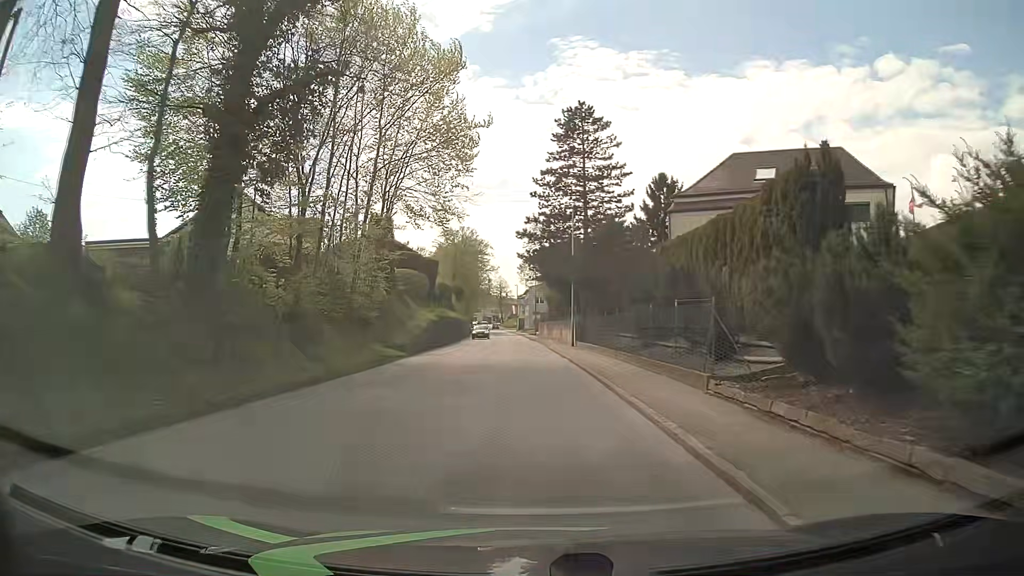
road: tertiary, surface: asphalt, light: Day
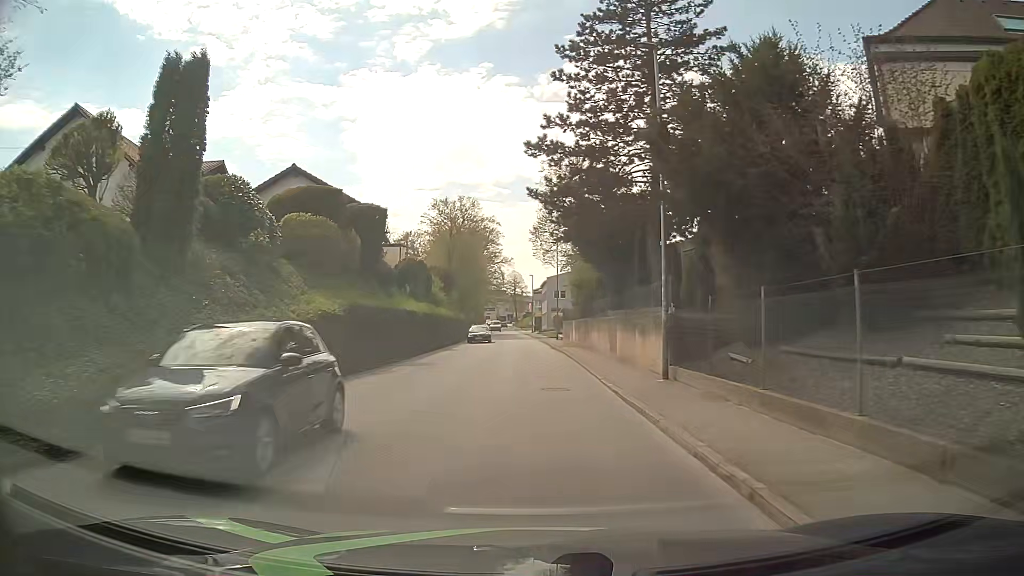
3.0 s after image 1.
(-0.1, +23.9) m; 0°
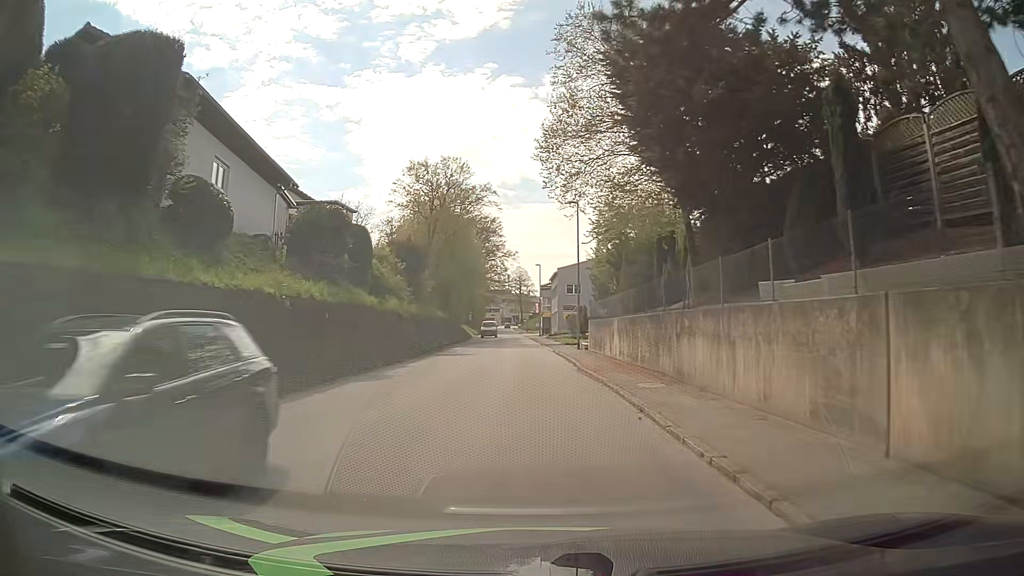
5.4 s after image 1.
(-0.3, +19.3) m; -1°
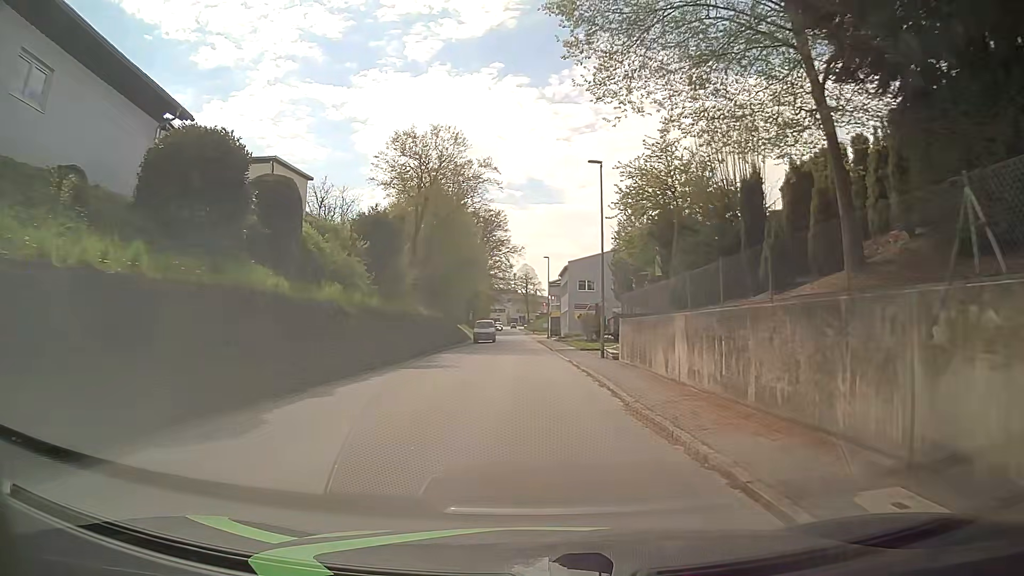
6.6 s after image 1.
(0.0, +9.6) m; 0°
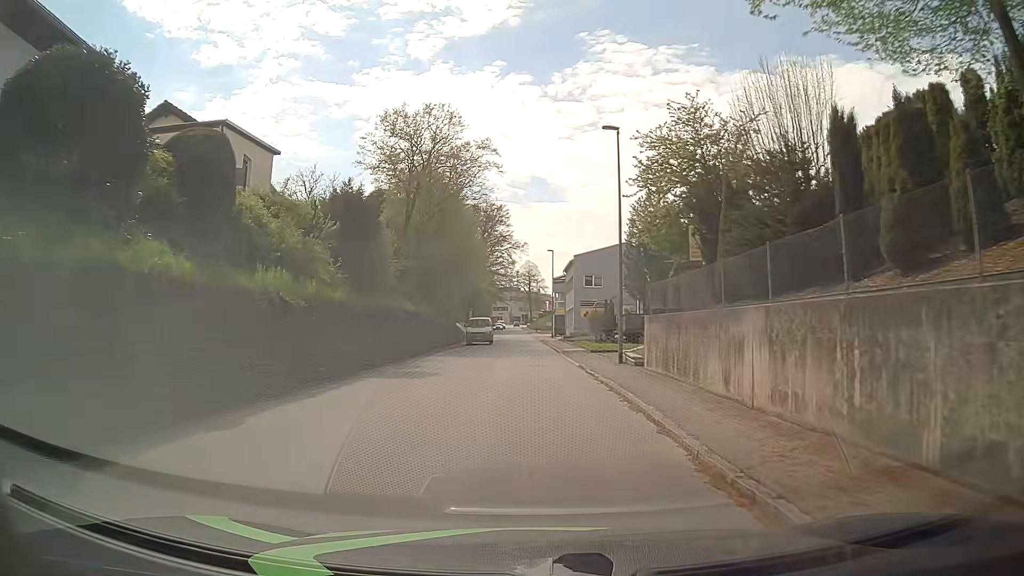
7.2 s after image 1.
(-0.1, +4.8) m; -1°
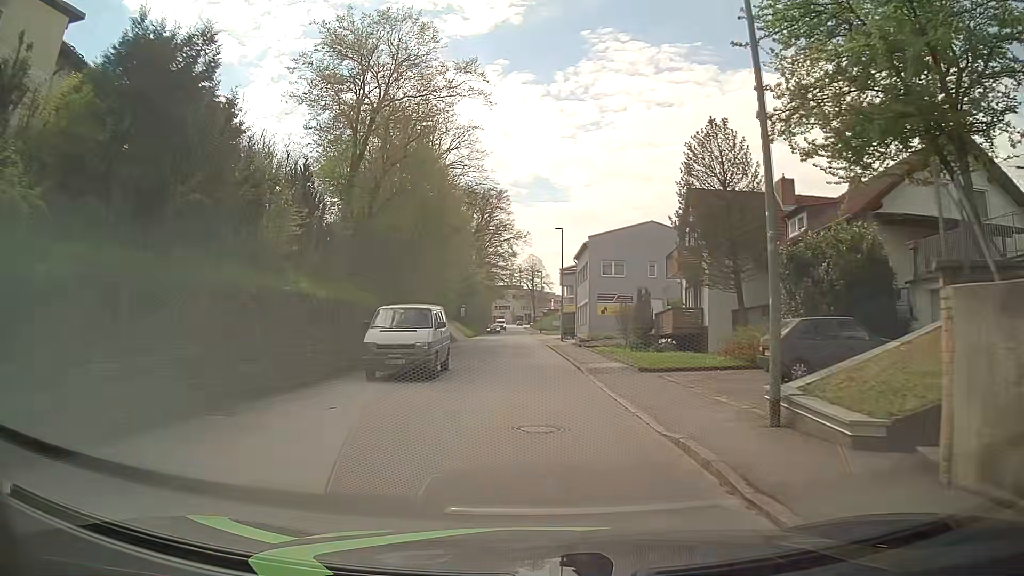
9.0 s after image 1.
(0.0, +14.4) m; 0°
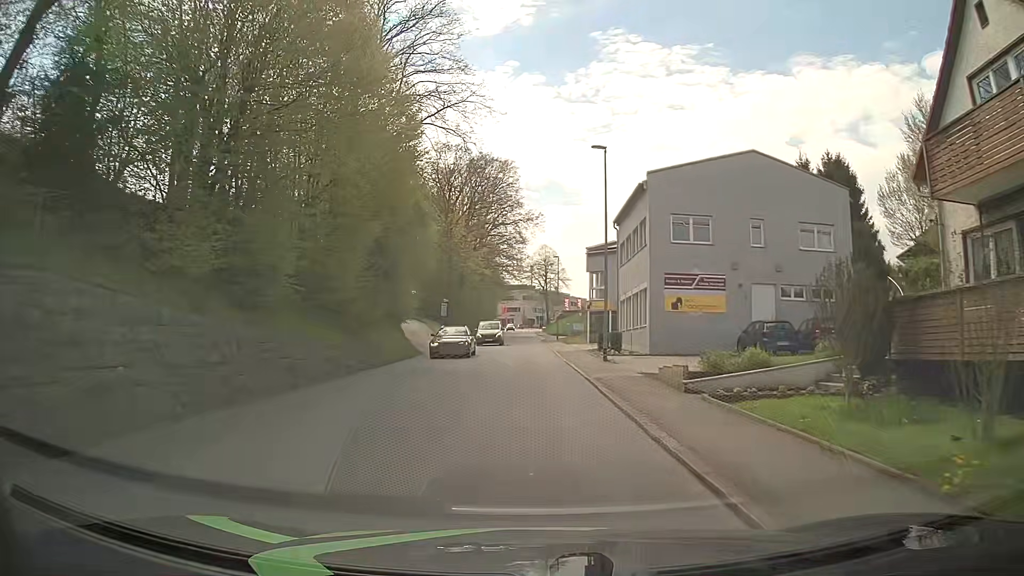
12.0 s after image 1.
(-0.4, +23.8) m; -1°
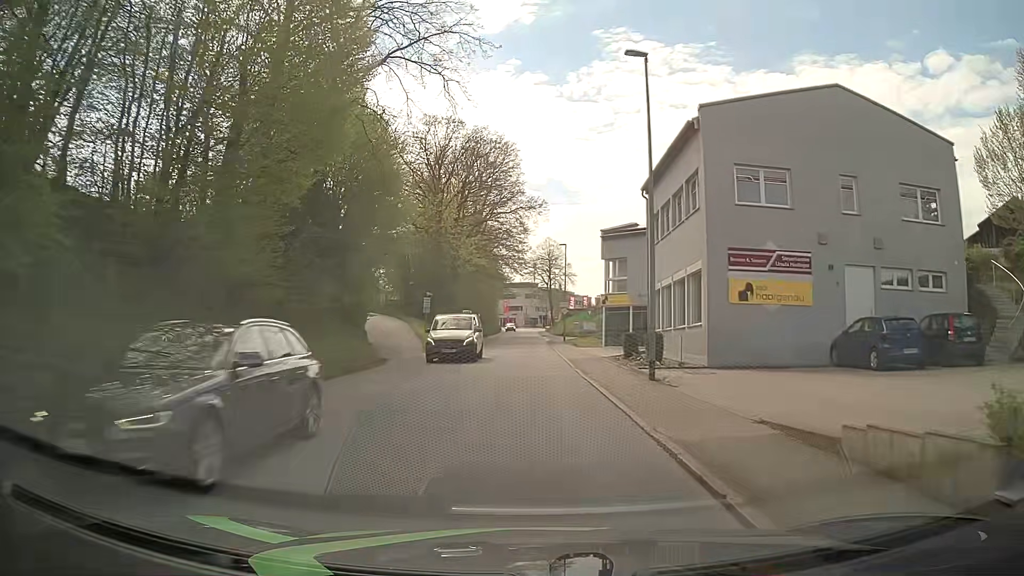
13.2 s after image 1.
(0.0, +9.5) m; 0°
